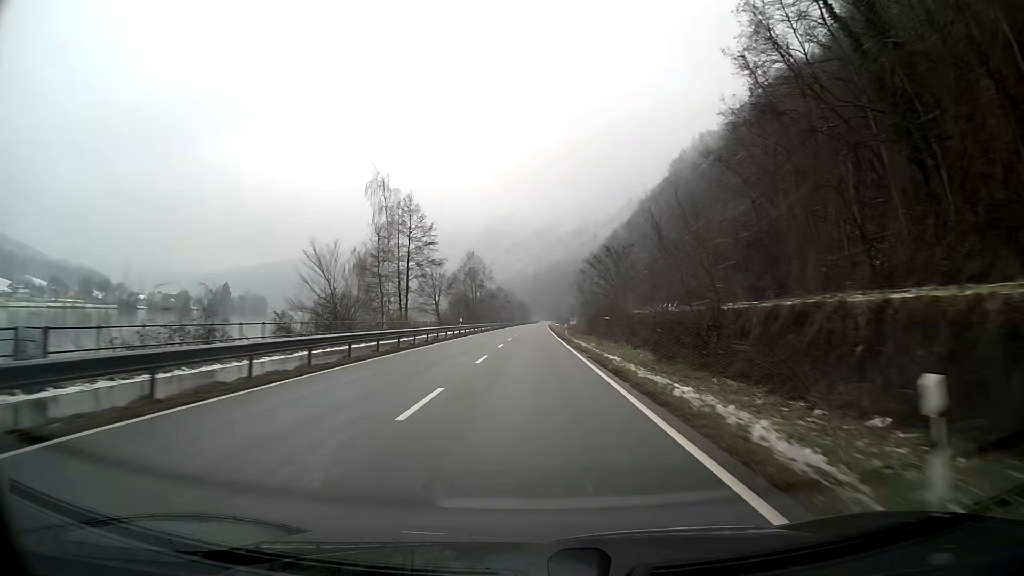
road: primary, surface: asphalt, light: Day
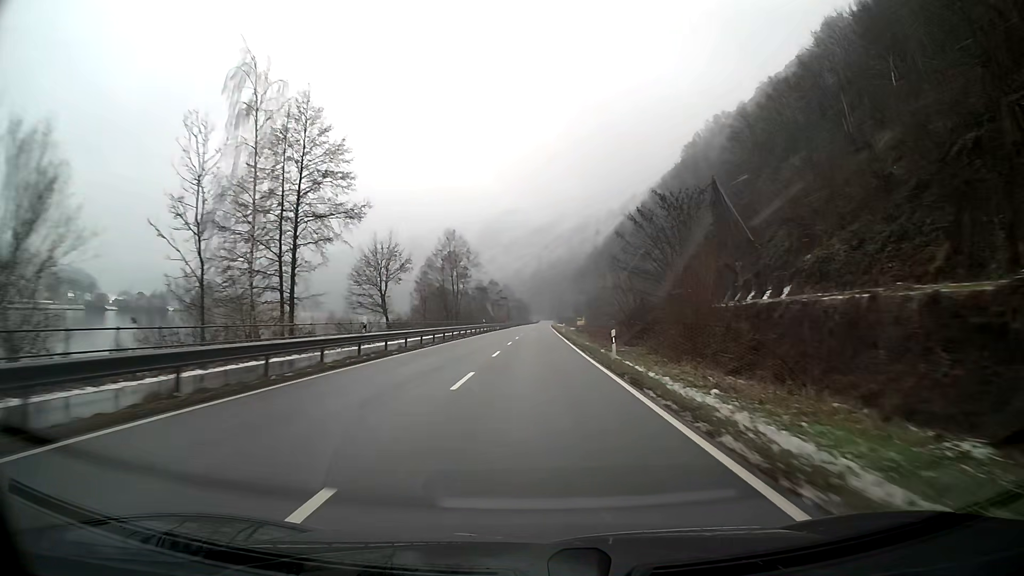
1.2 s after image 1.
(0.0, +31.6) m; 0°
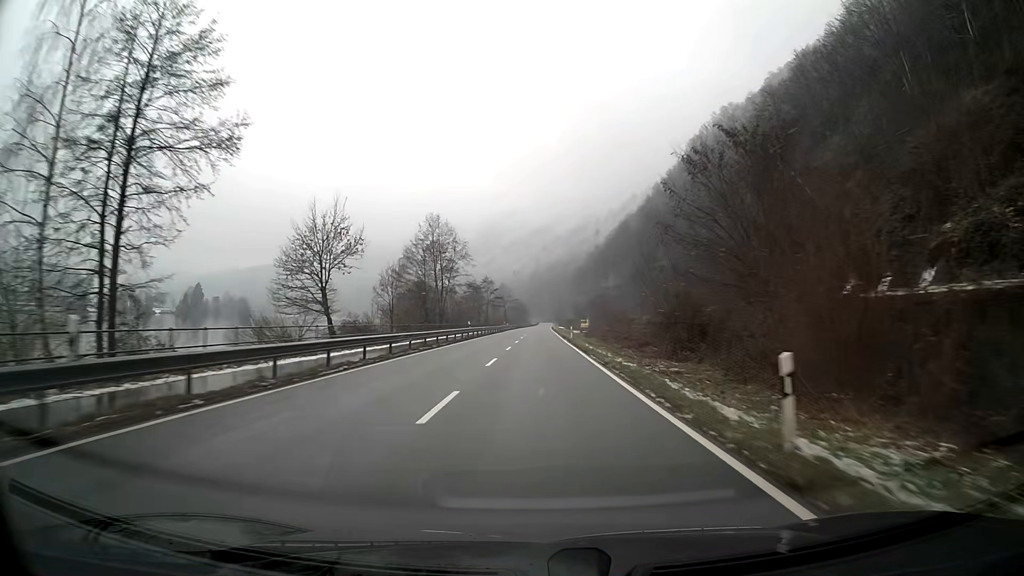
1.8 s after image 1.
(0.0, +15.8) m; 0°
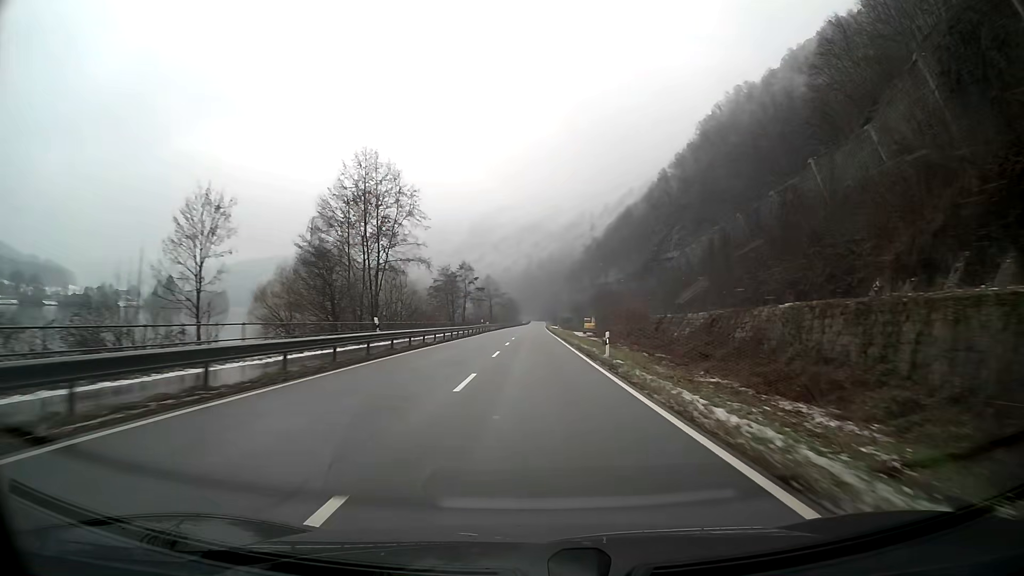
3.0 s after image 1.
(+0.2, +31.6) m; +1°
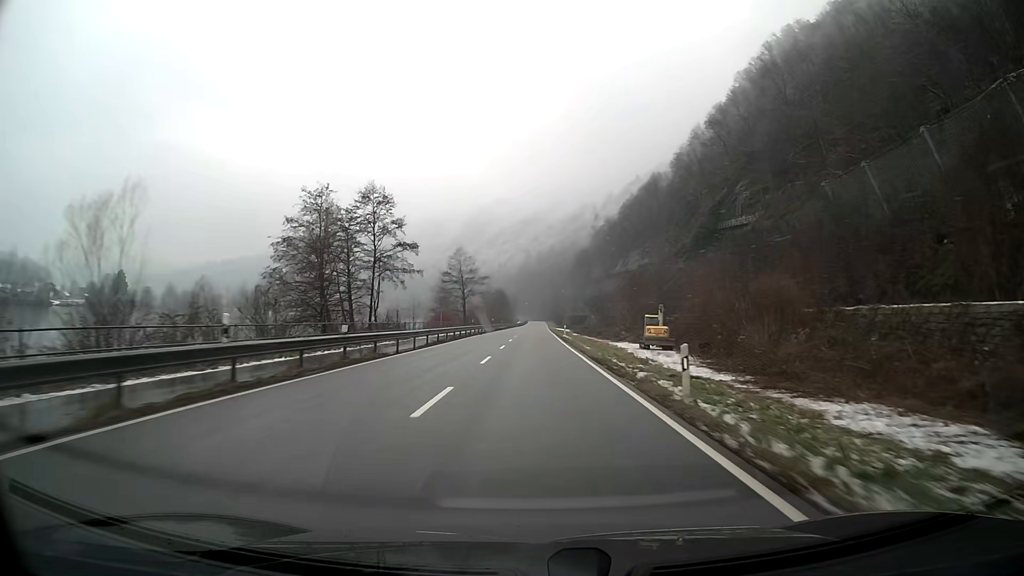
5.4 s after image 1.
(+0.1, +63.2) m; 0°
